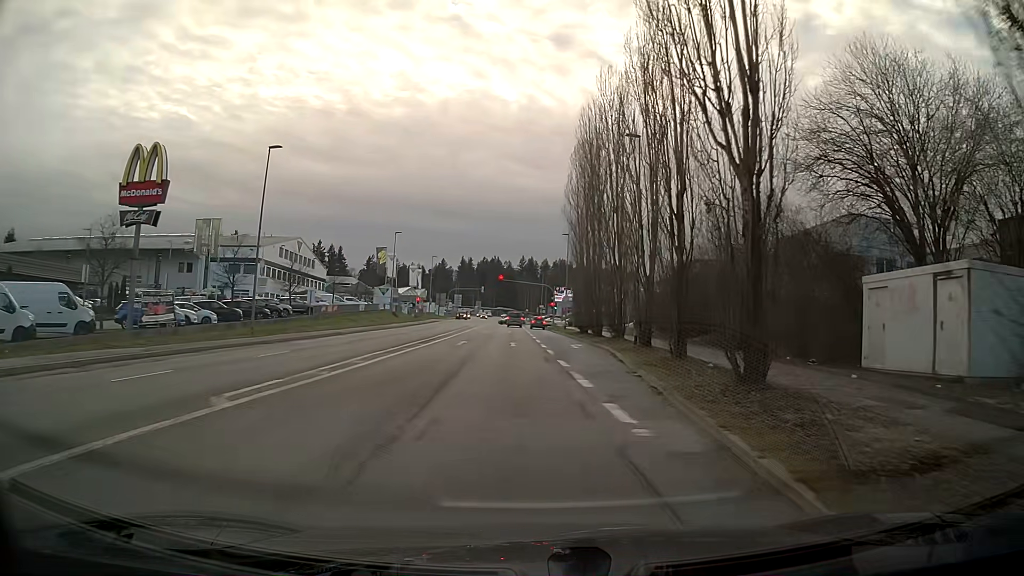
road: tertiary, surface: asphalt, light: Day
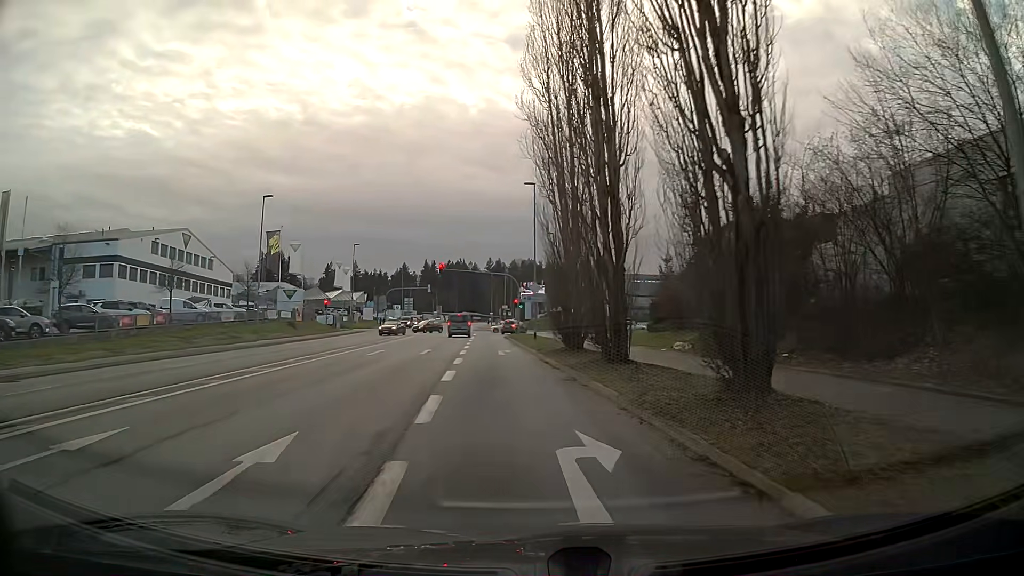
(+0.9, +28.8) m; +1°
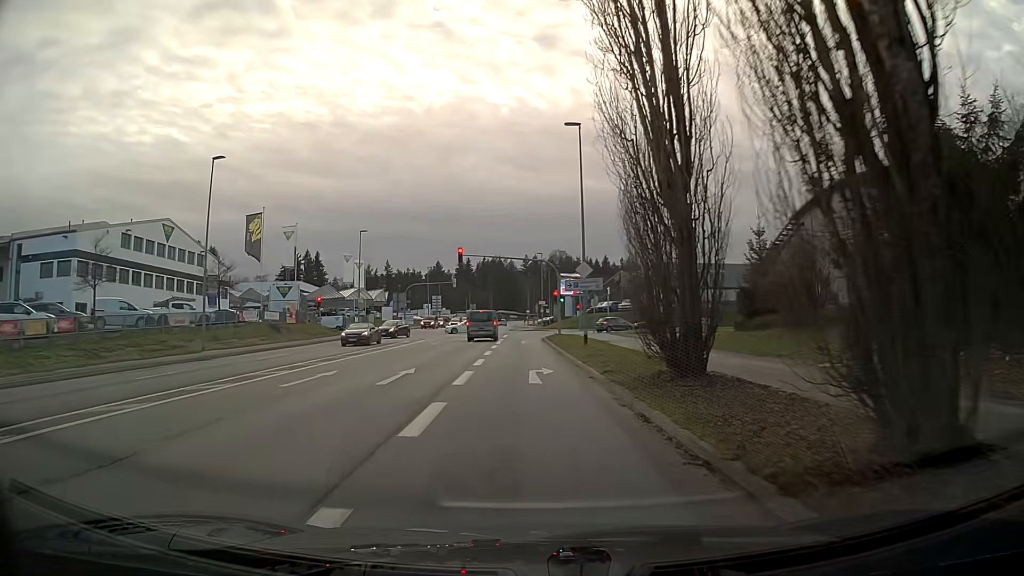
(-0.4, +13.4) m; -3°
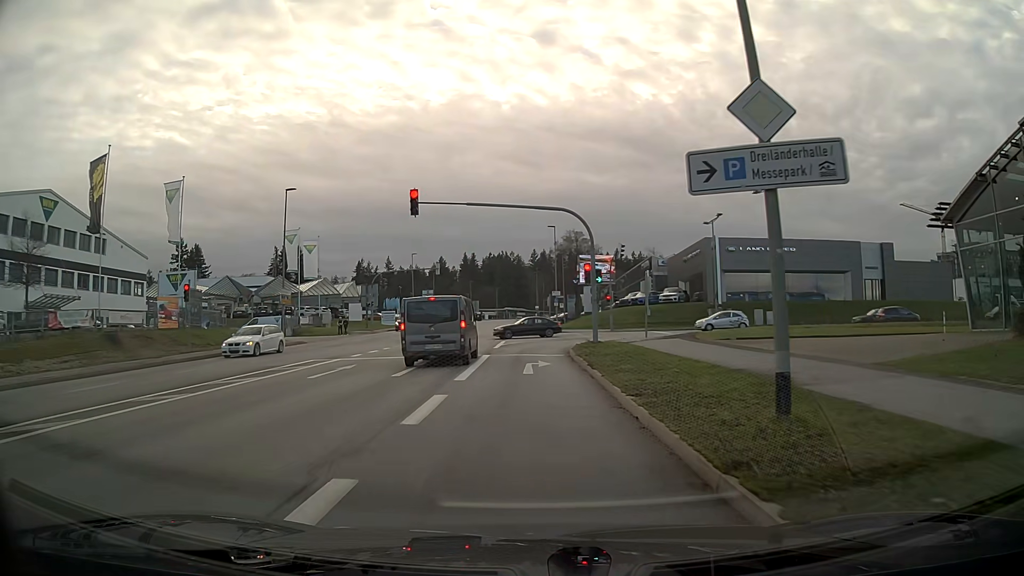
(-0.1, +23.1) m; 0°
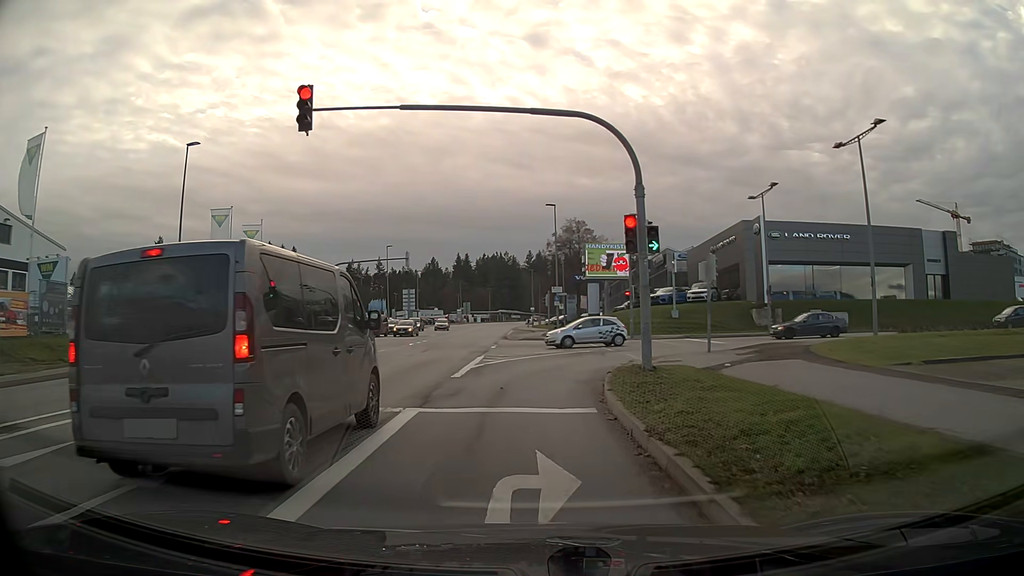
(0.0, +13.8) m; 0°
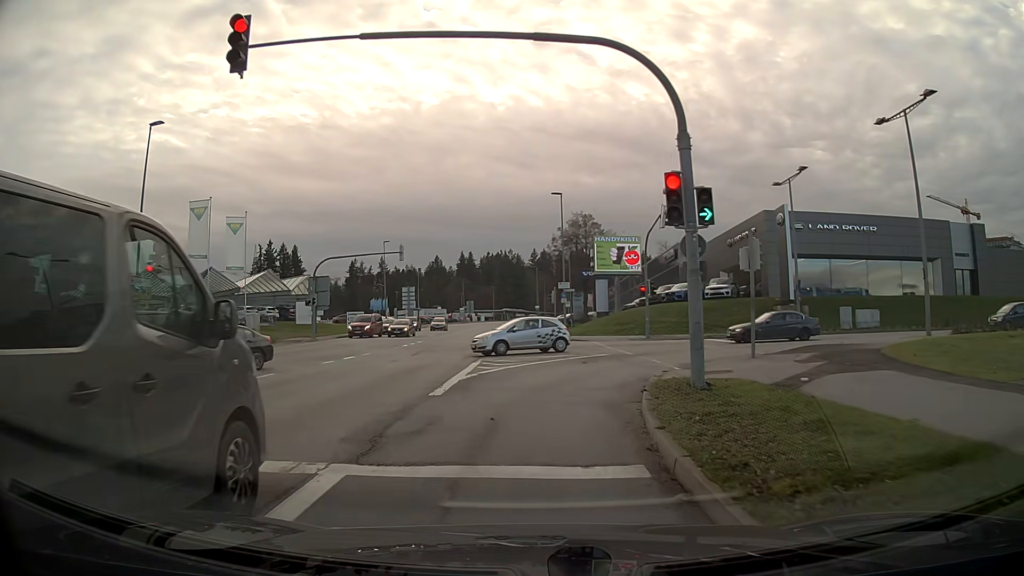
(0.0, +4.2) m; -1°
(0, +10) (+3, +19) (+12, +24) (+22, +25) (+32, +25) (+42, +24) (+52, +22) (+61, +20) (+71, +17) (+81, +15) m
